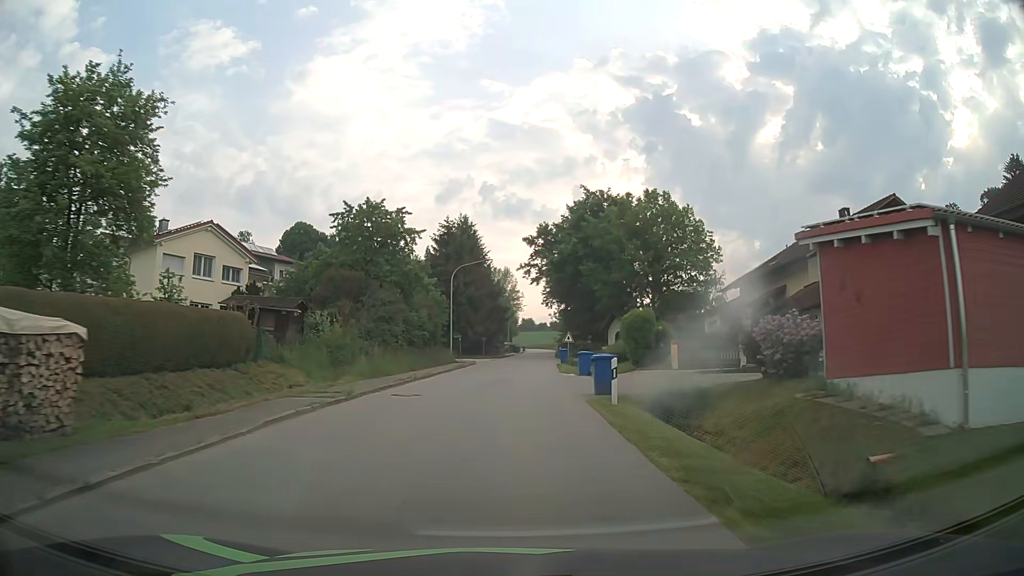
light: Day
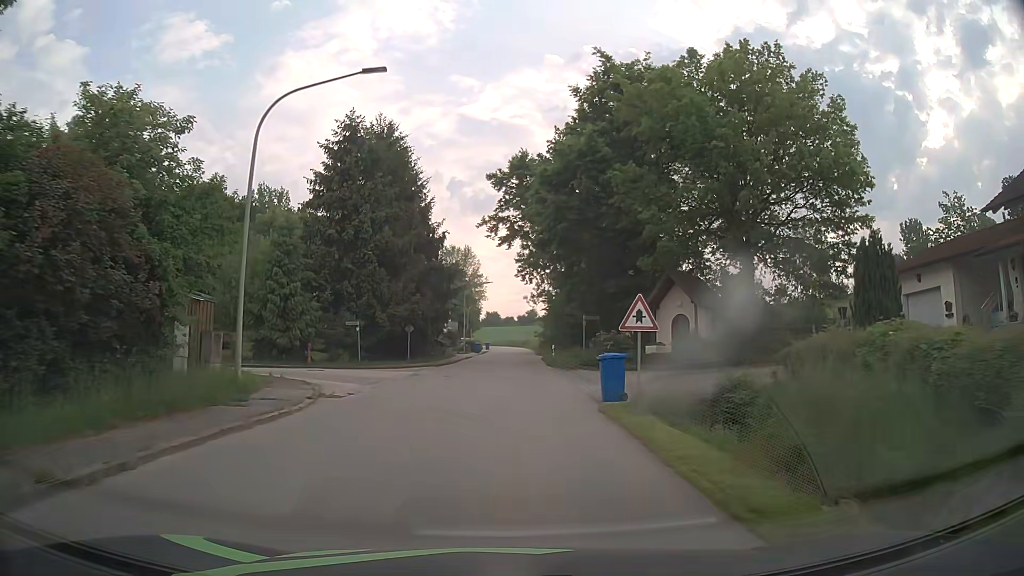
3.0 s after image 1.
(+0.9, +34.3) m; +3°
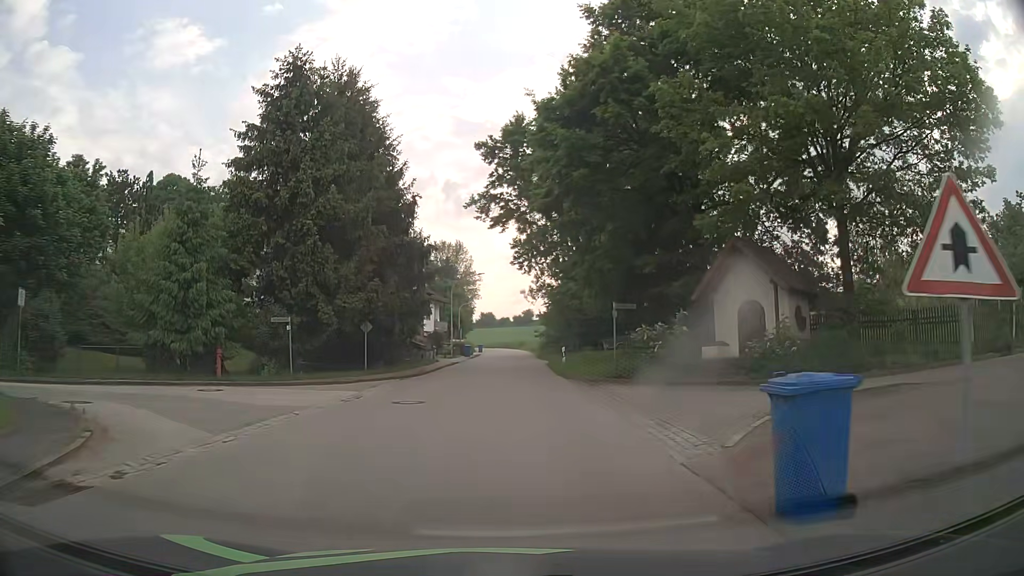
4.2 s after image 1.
(+0.1, +10.3) m; +1°
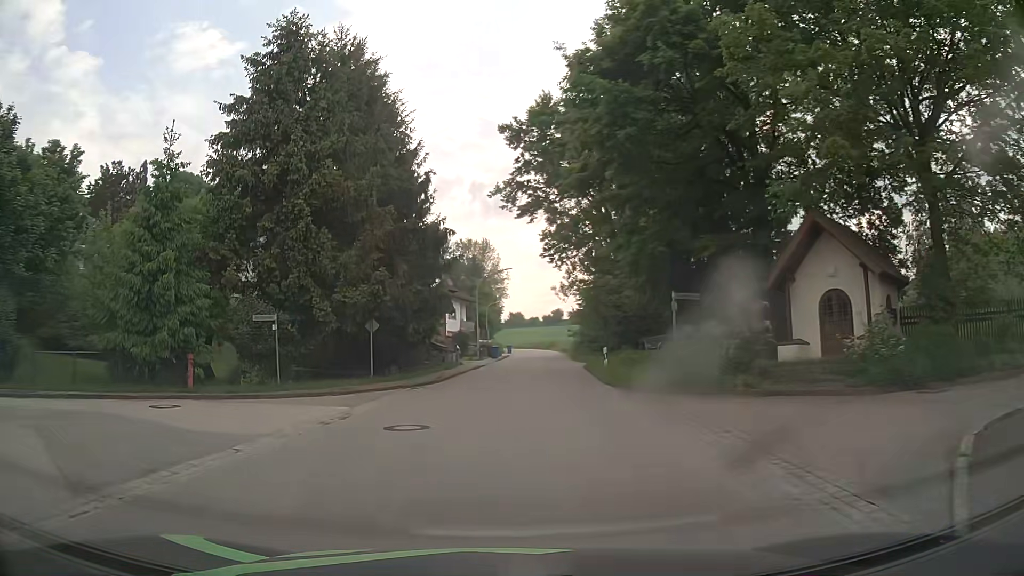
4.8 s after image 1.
(0.0, +4.3) m; -2°
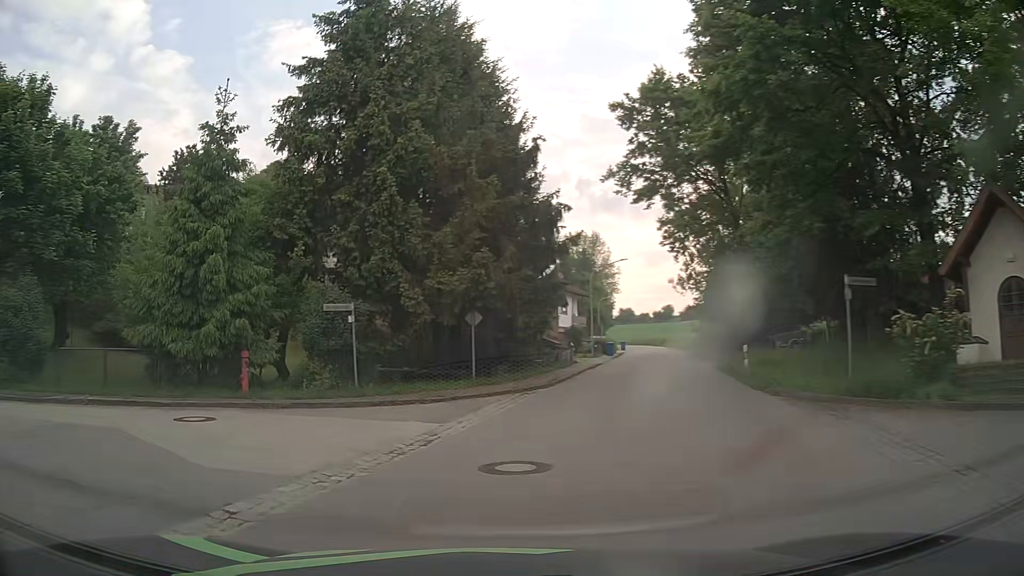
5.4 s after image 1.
(-0.2, +3.7) m; -8°
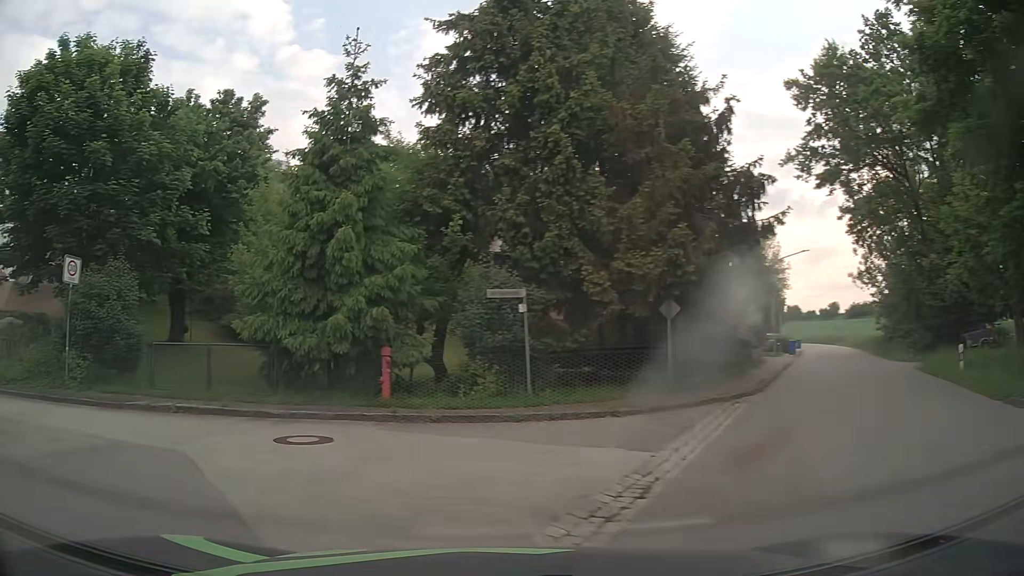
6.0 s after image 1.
(-0.4, +3.3) m; -15°
